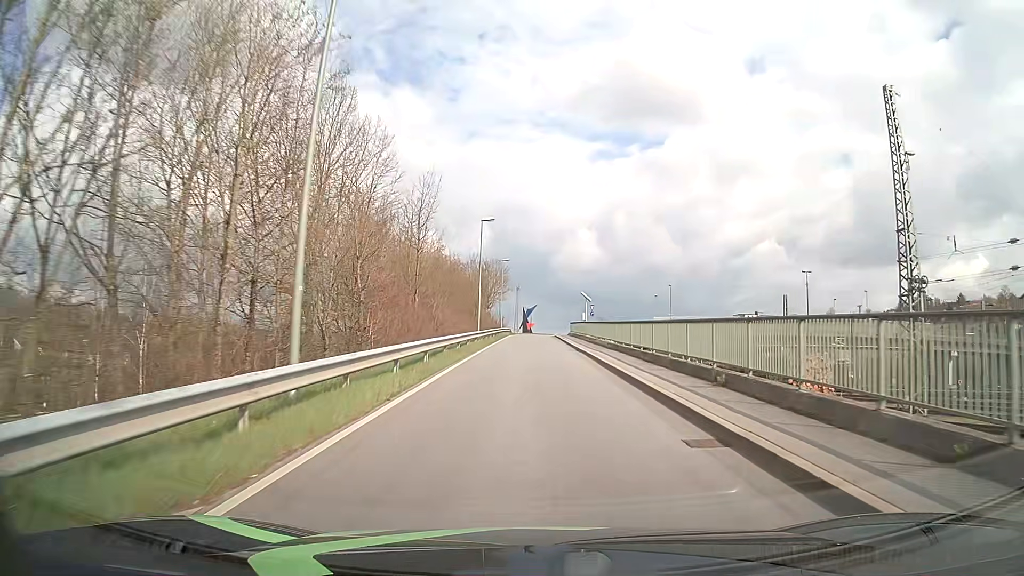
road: unclassified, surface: asphalt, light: Day
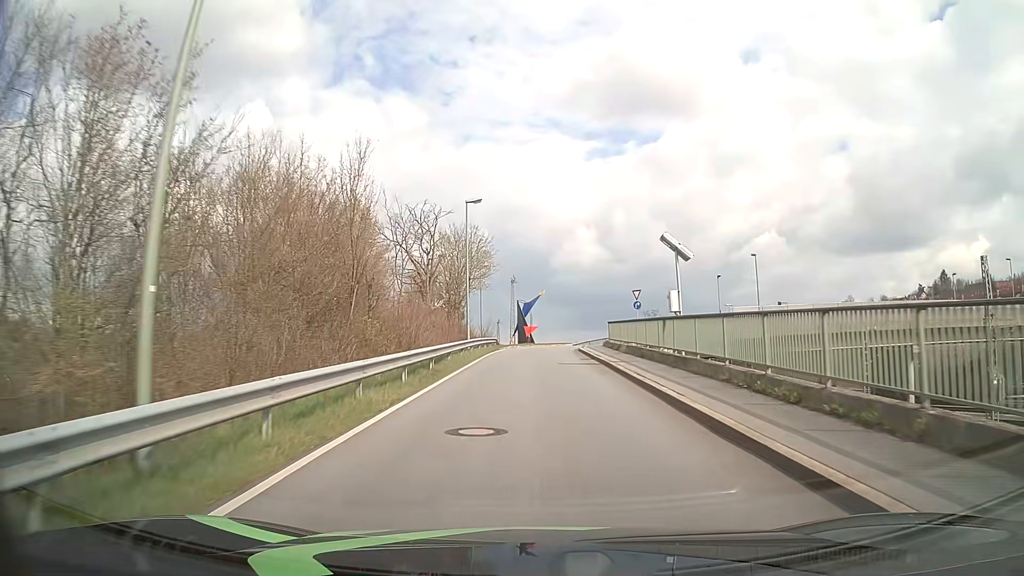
(0.0, +35.7) m; 0°
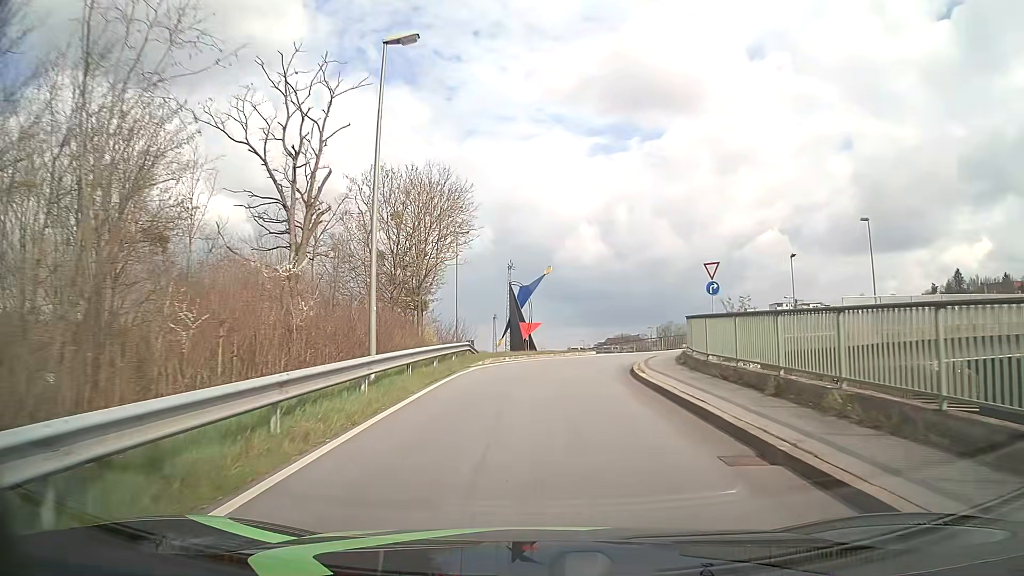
(0.0, +19.8) m; 0°
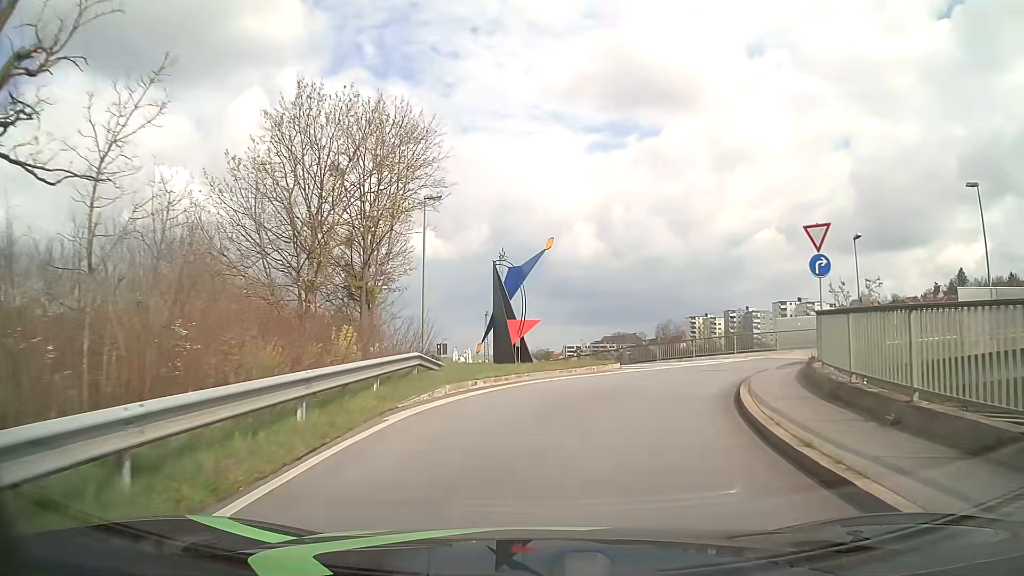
(0.0, +10.9) m; 0°
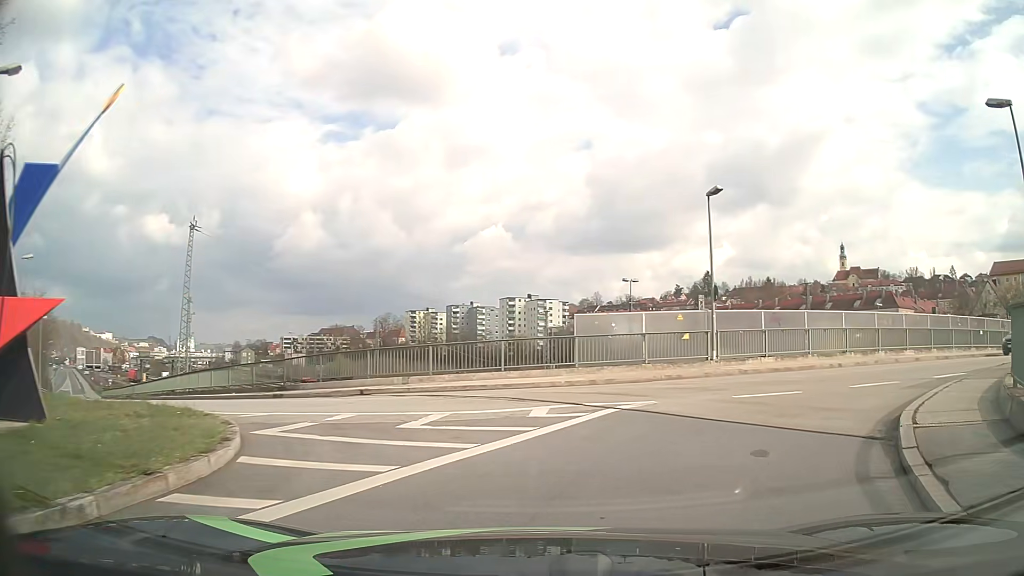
(+2.2, +15.2) m; +24°
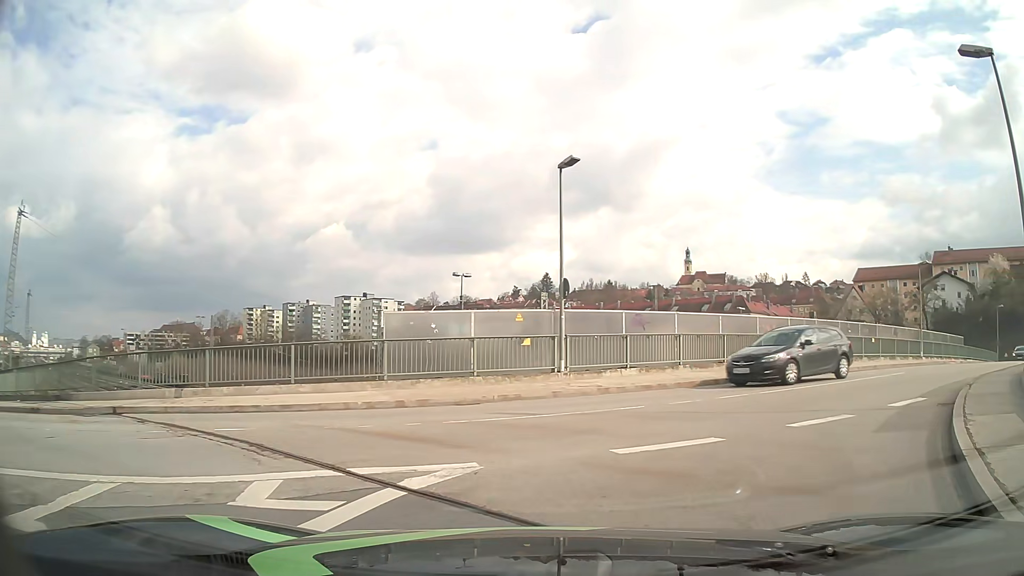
(+0.5, +4.8) m; +13°
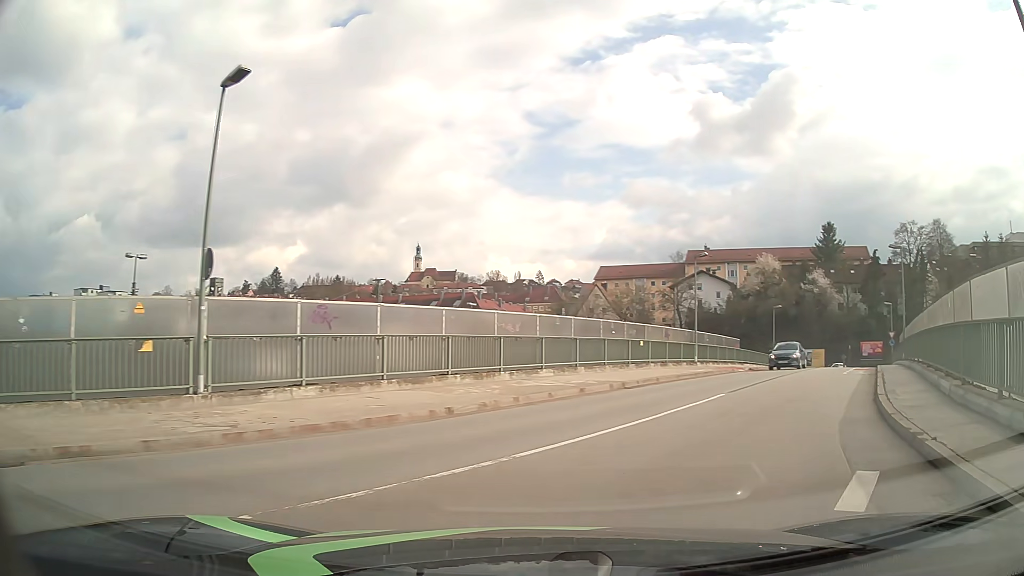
(+1.4, +7.0) m; +21°
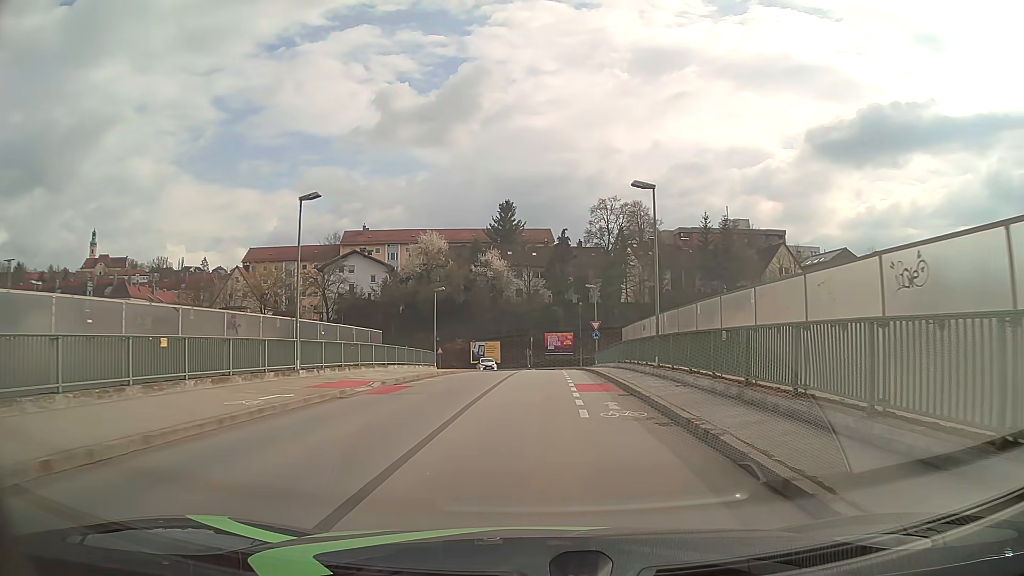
(+5.6, +14.5) m; +31°
(0, +10) (0, +20) (+1, +30) (+1, +40) (+1, +50) (+2, +60) (+4, +70) (-2, +77) (-12, +77) (-22, +76) m
